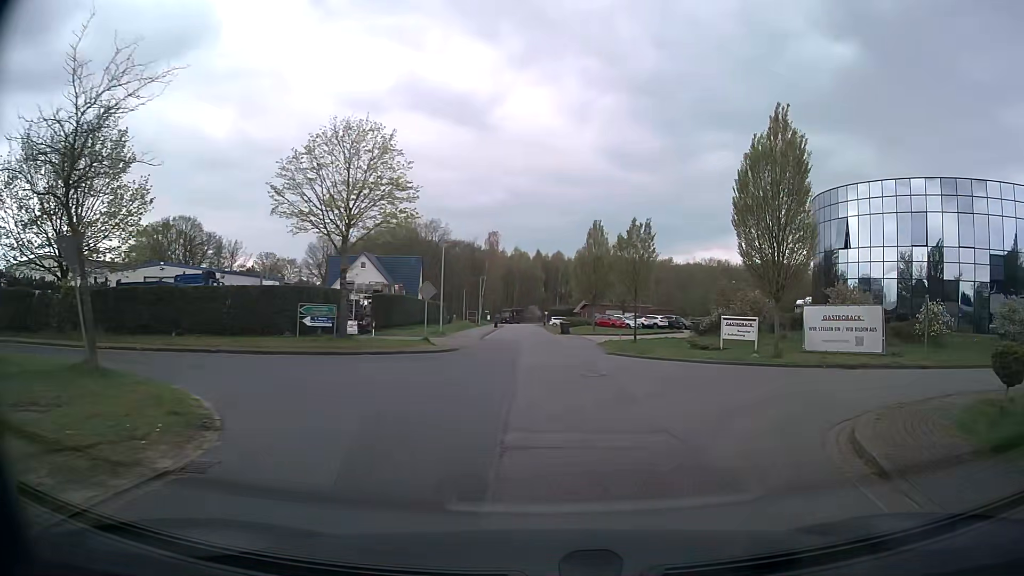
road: residential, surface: asphalt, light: Day
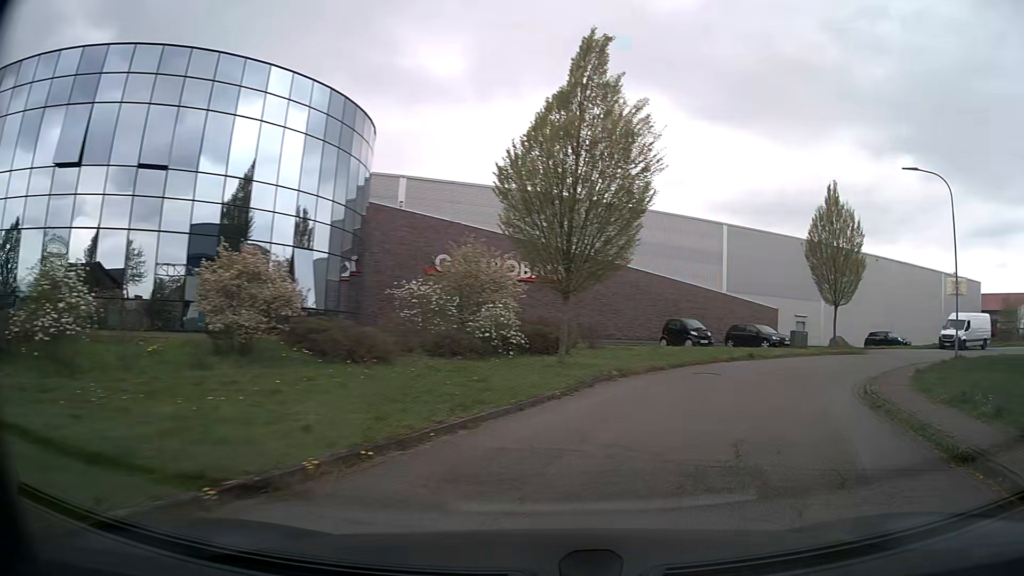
(+10.4, +16.4) m; +70°
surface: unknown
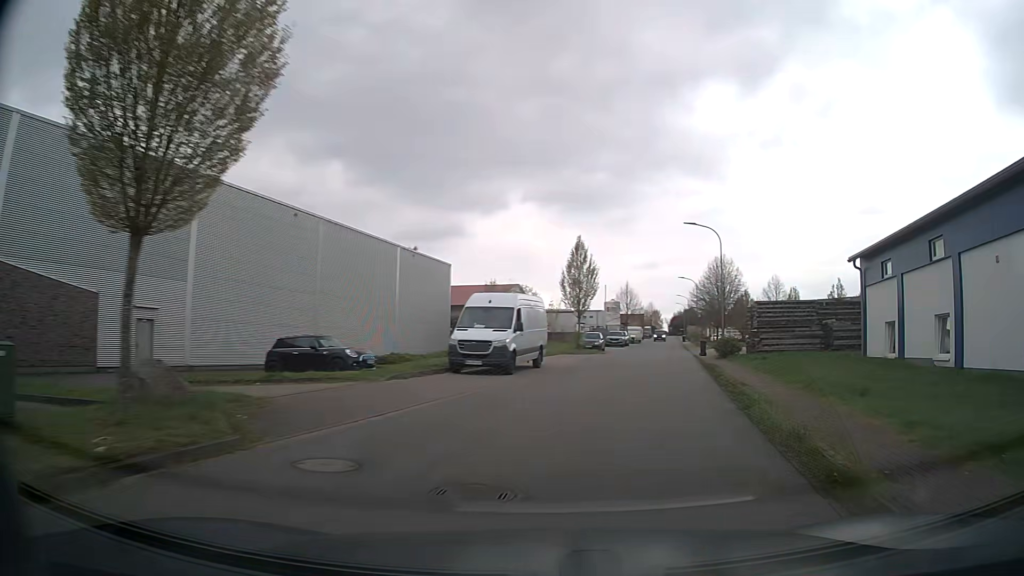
(+11.9, +25.6) m; +50°
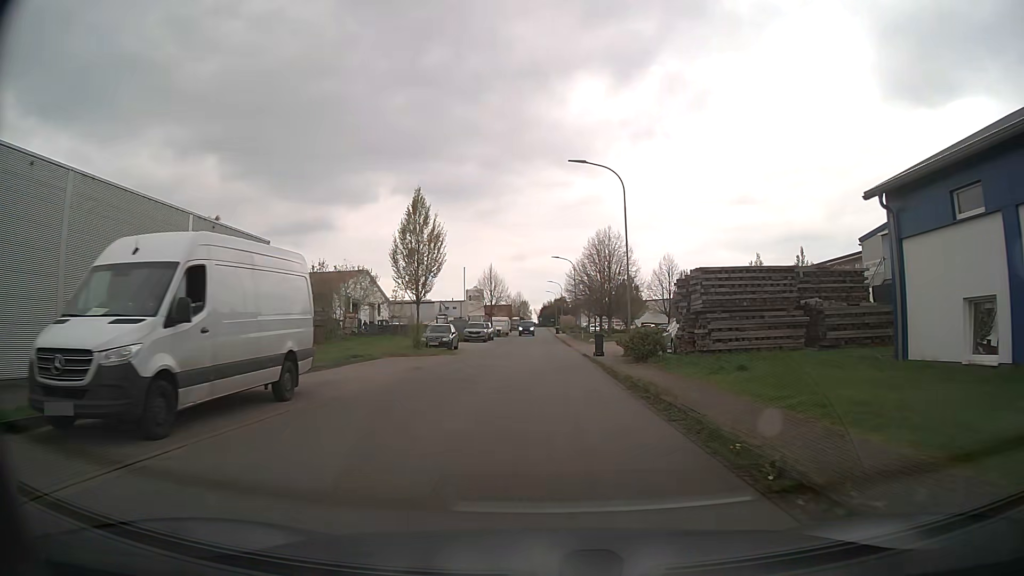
(+2.0, +13.6) m; +12°
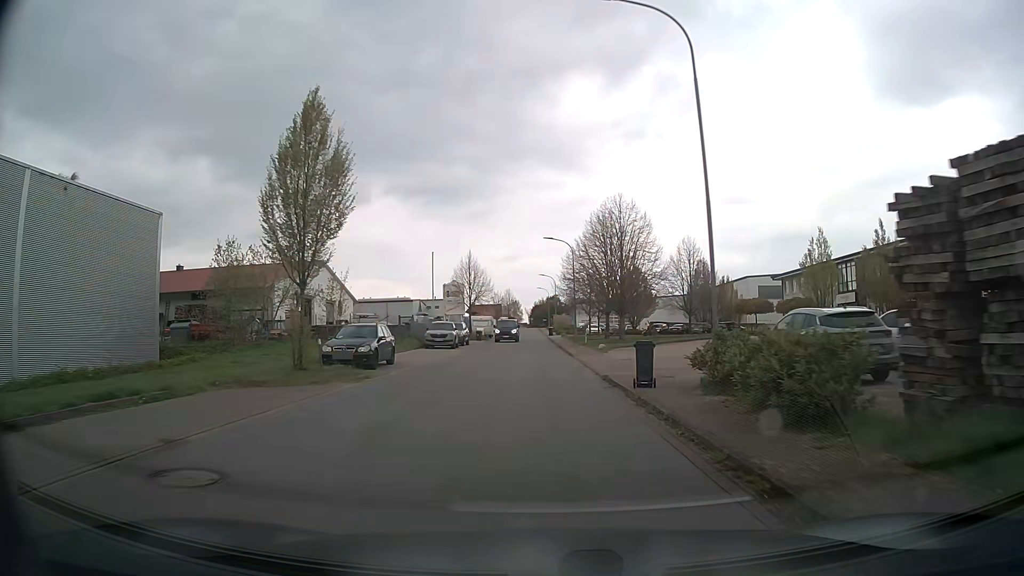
(+0.2, +14.9) m; +1°
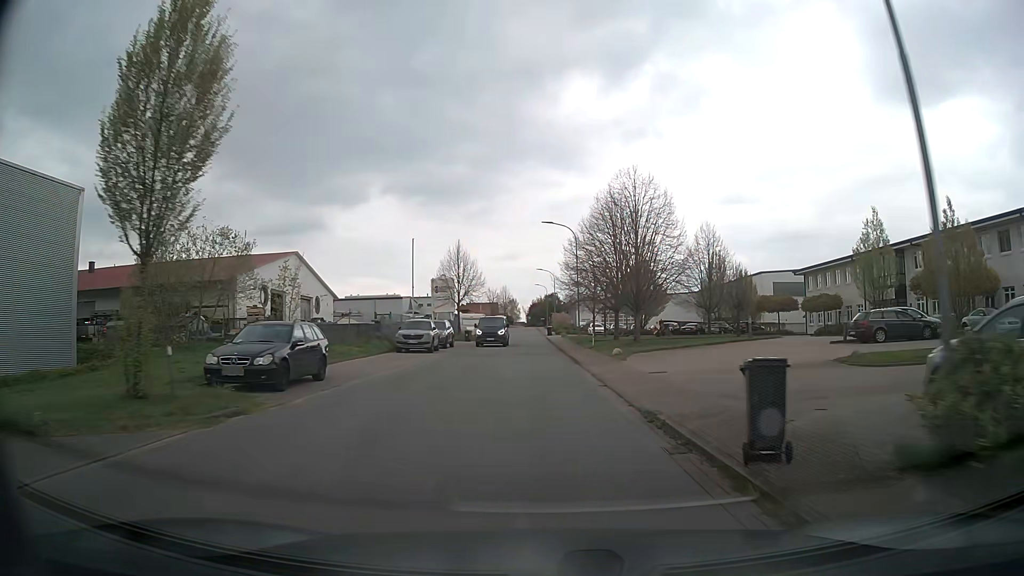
(0.0, +7.6) m; 0°
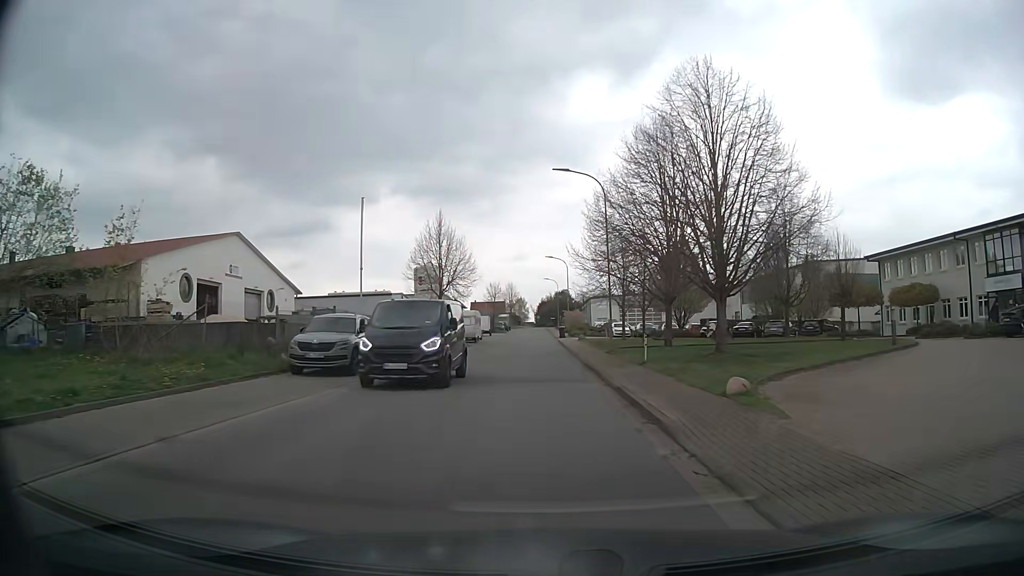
(-0.1, +15.4) m; -1°
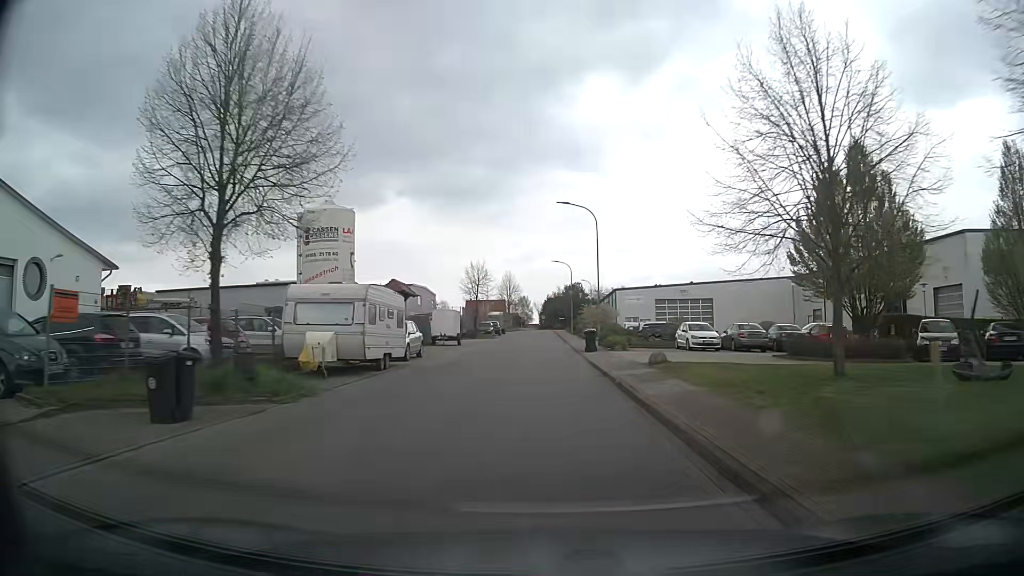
(-0.2, +31.4) m; 0°
(0, +10) (0, +20) (0, +30) (0, +40) (0, +50) (0, +60) (0, +70) (0, +80) (0, +90) (0, +100) m
